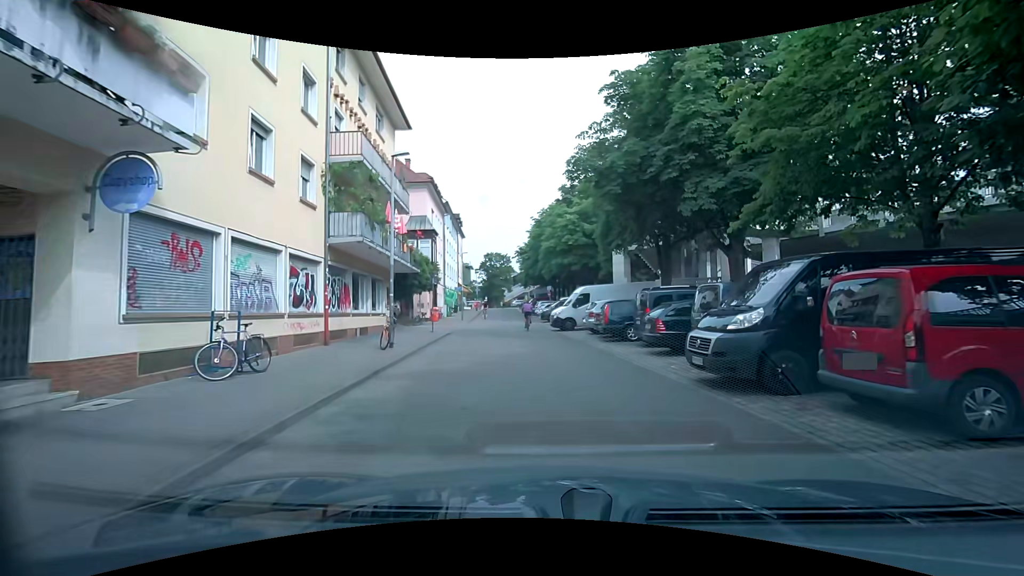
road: residential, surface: paving_stones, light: Day
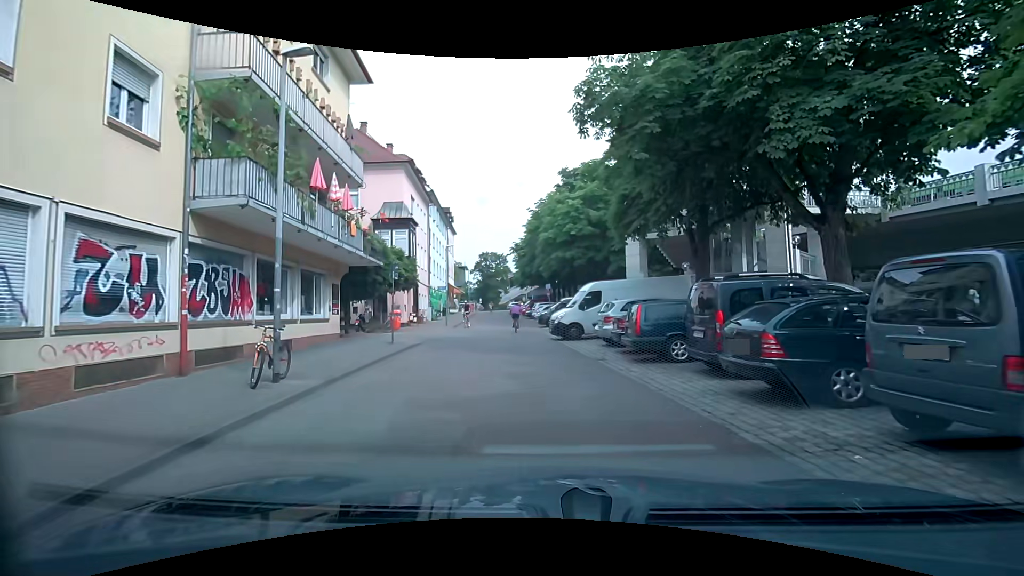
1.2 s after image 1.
(+0.1, +6.5) m; +1°
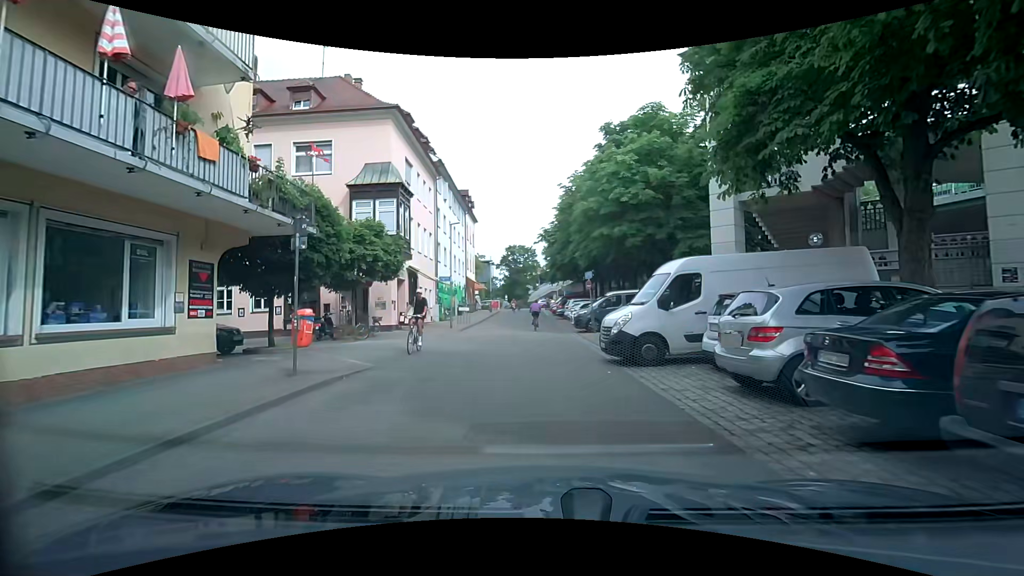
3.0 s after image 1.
(-0.2, +9.6) m; -3°
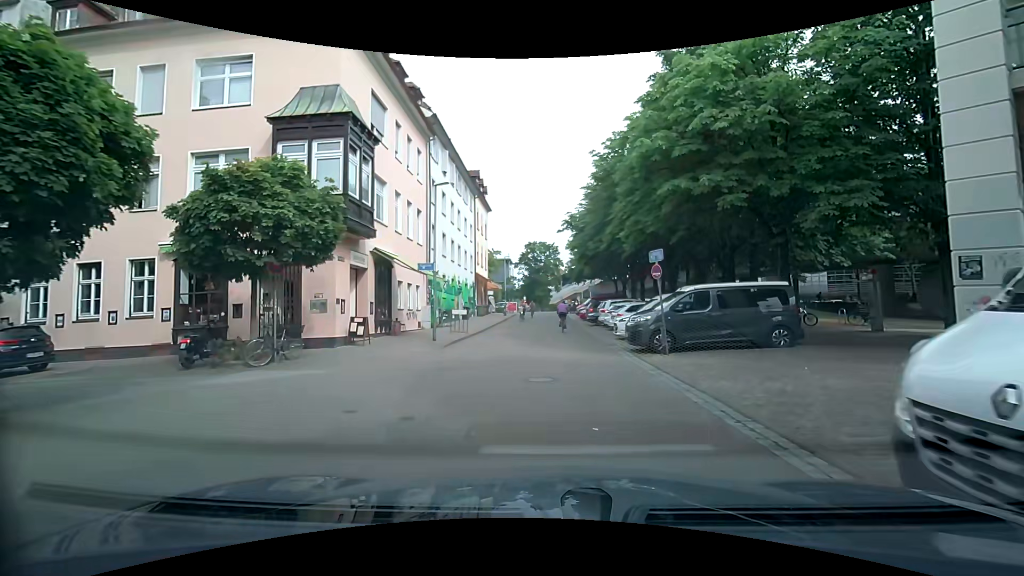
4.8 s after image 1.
(-0.4, +9.7) m; -4°
